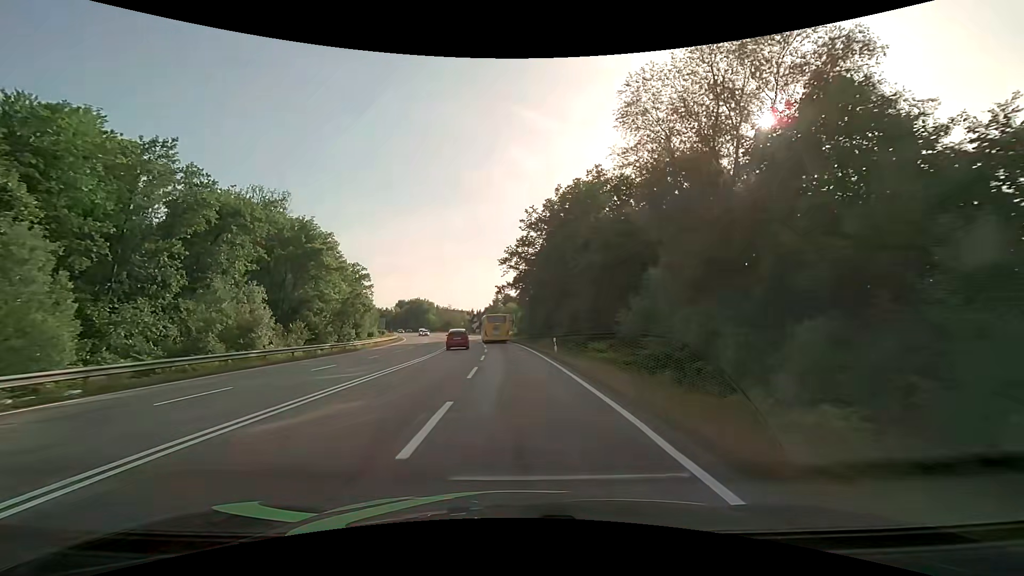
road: secondary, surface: asphalt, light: Day
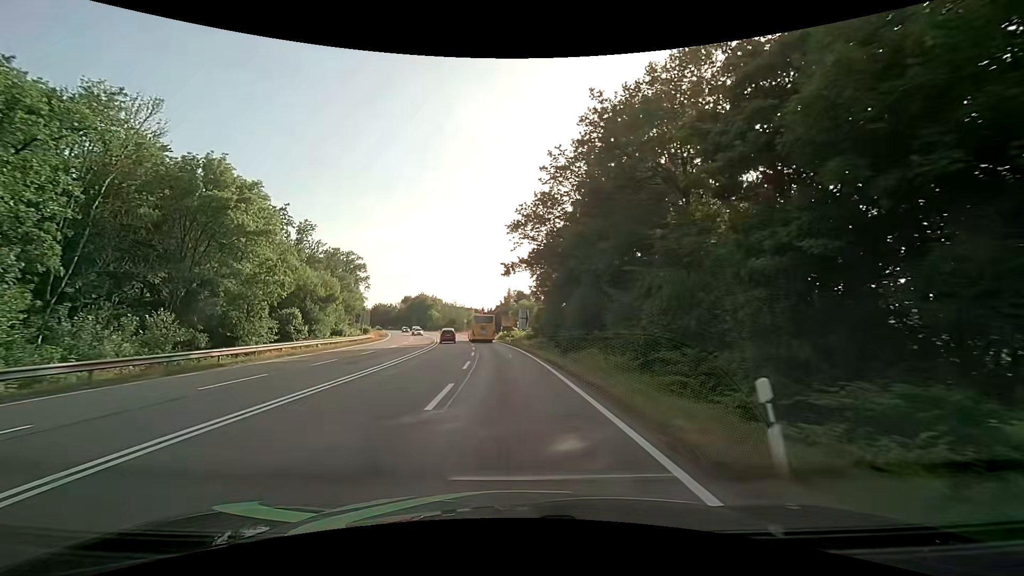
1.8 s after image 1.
(-0.2, +23.6) m; -2°
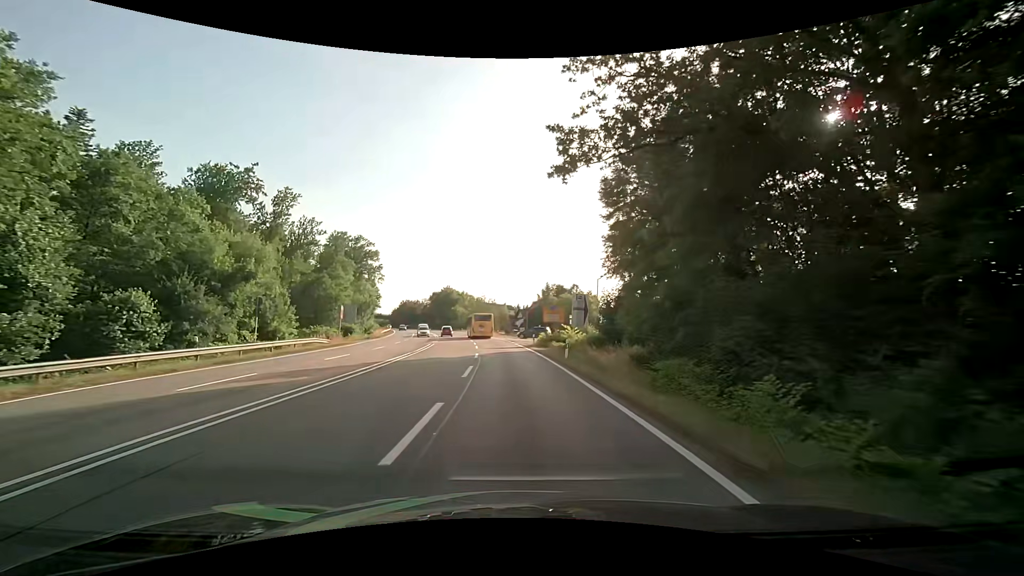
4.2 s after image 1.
(-1.1, +30.7) m; -4°
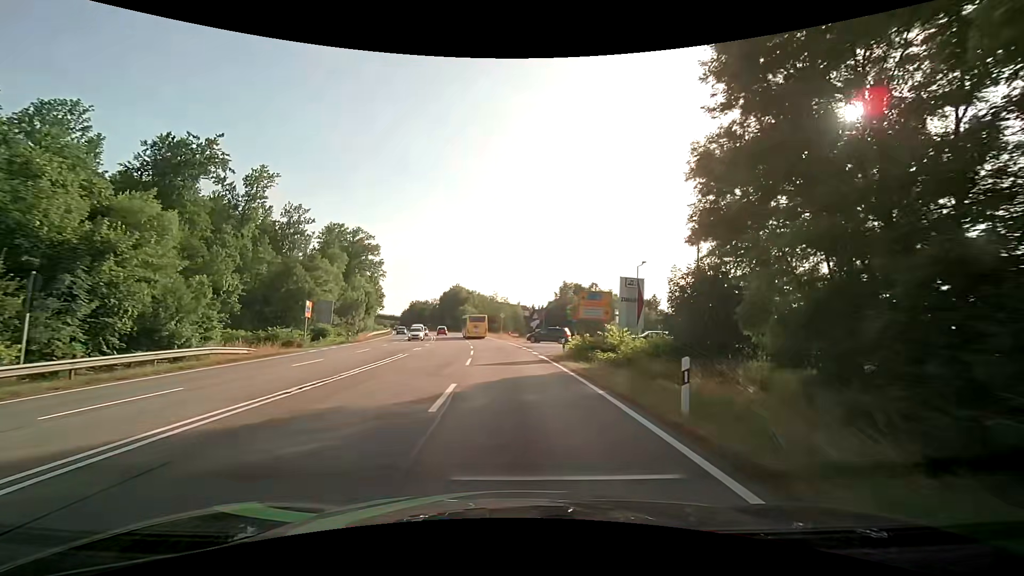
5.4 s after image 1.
(-0.2, +15.1) m; -2°
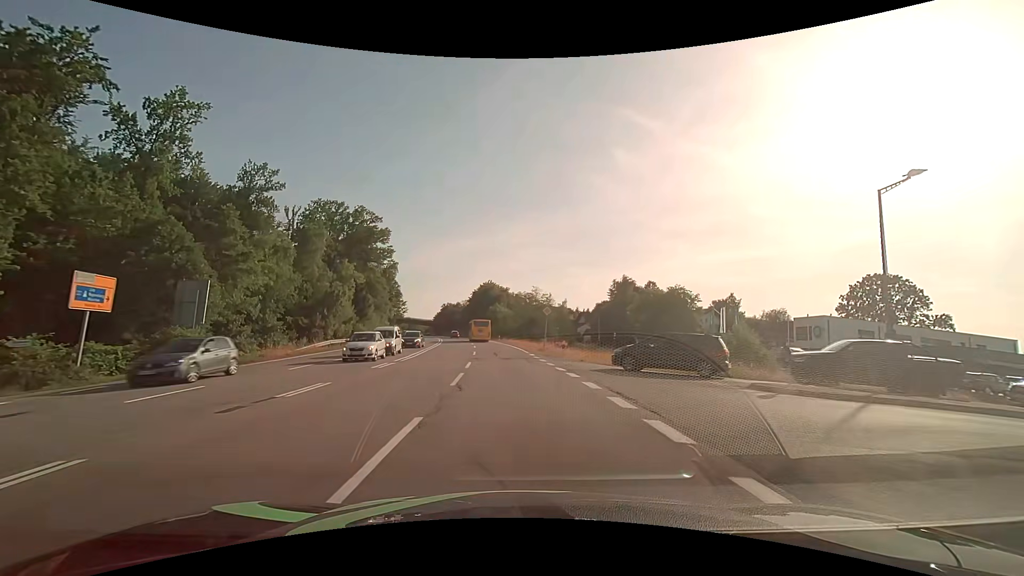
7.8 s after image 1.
(-1.0, +30.6) m; -5°
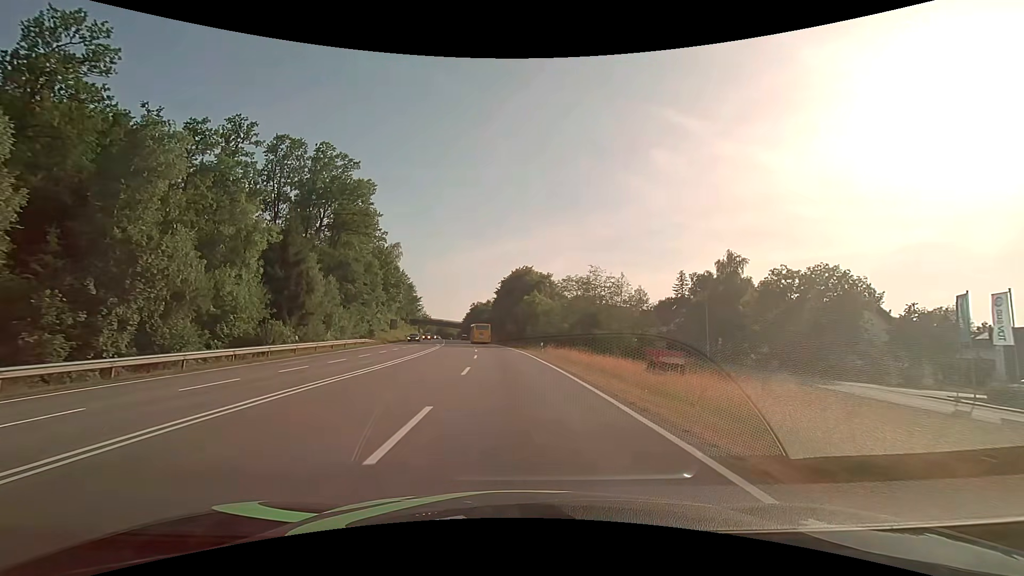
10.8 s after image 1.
(-1.2, +38.8) m; -4°
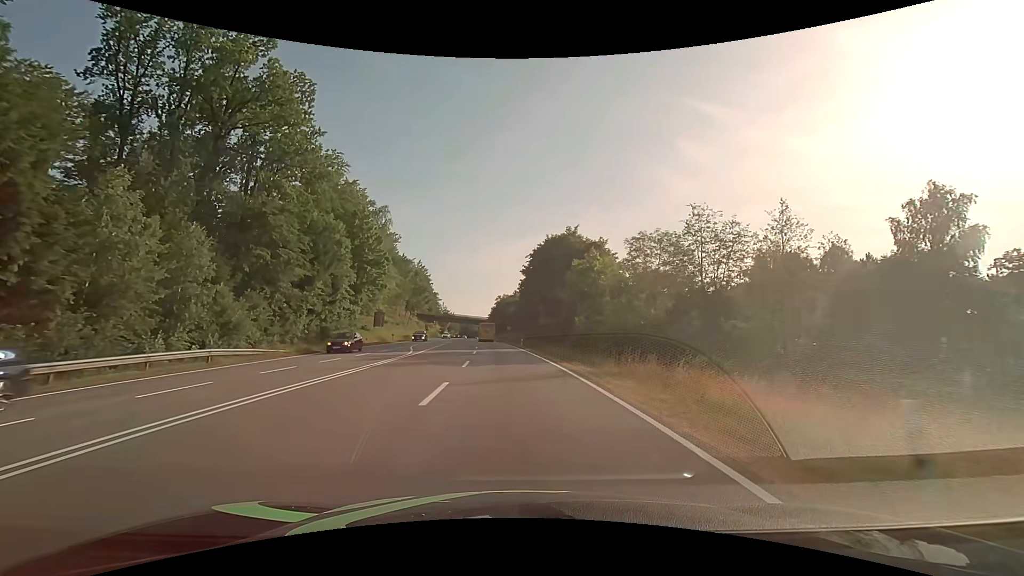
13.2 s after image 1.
(-0.9, +32.0) m; -3°
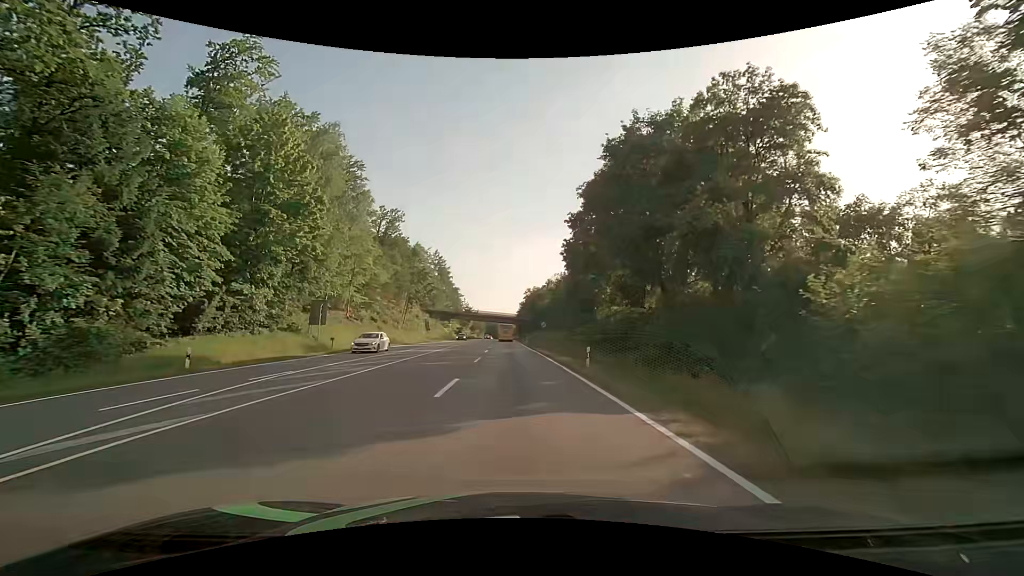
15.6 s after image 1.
(-1.0, +32.6) m; -4°
(0, +10) (0, +20) (0, +30) (0, +40) (-1, +50) (-1, +60) (-1, +70) (-1, +80) (-1, +90) (-1, +100) m
